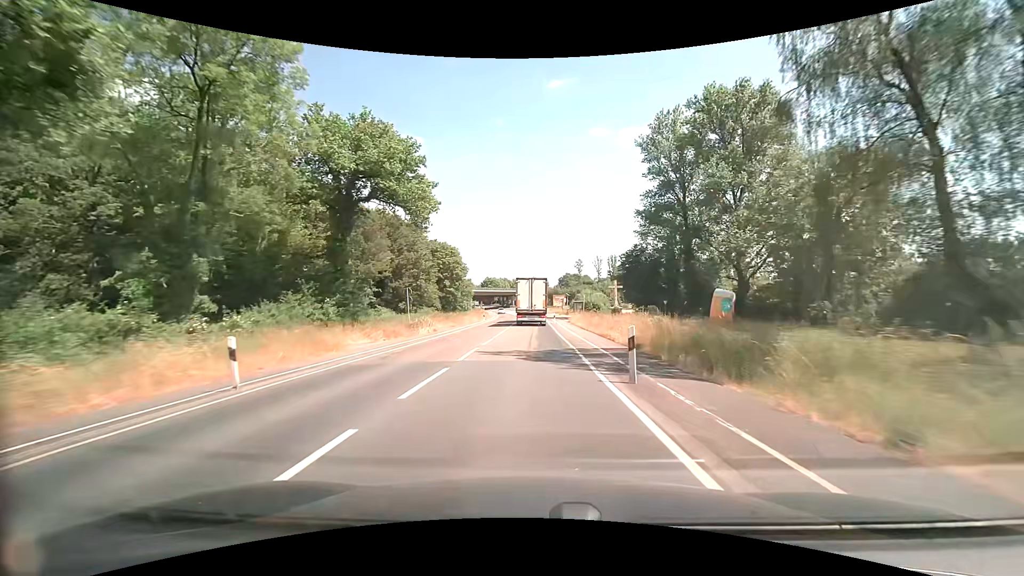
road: secondary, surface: asphalt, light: Day
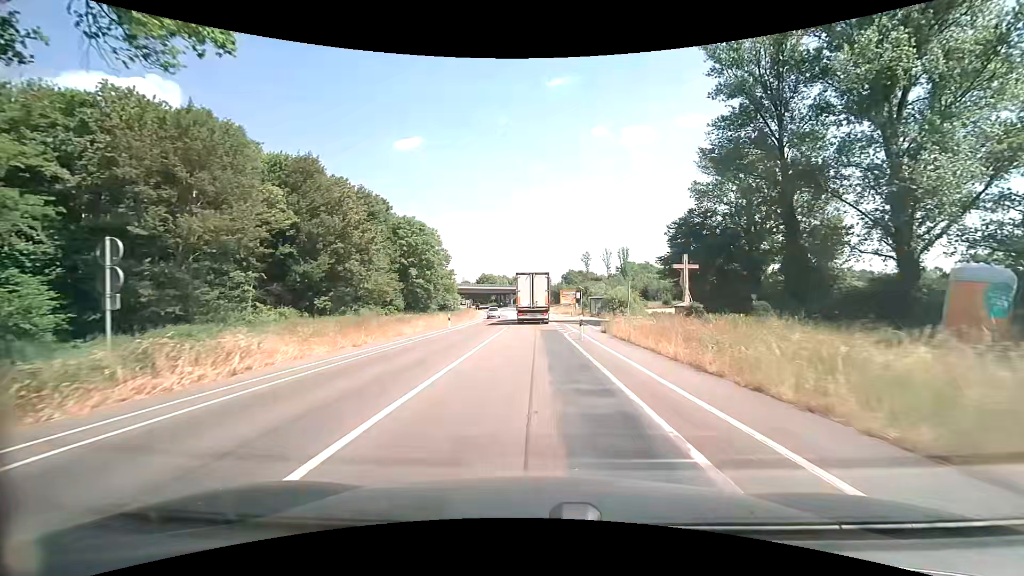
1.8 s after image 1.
(0.0, +25.6) m; 0°
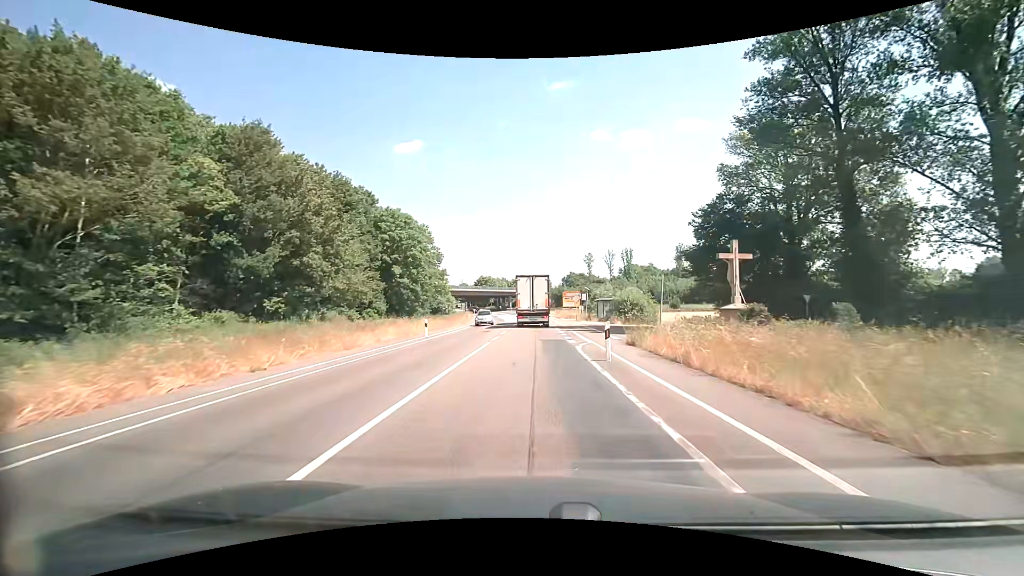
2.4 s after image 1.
(-0.1, +7.6) m; -1°
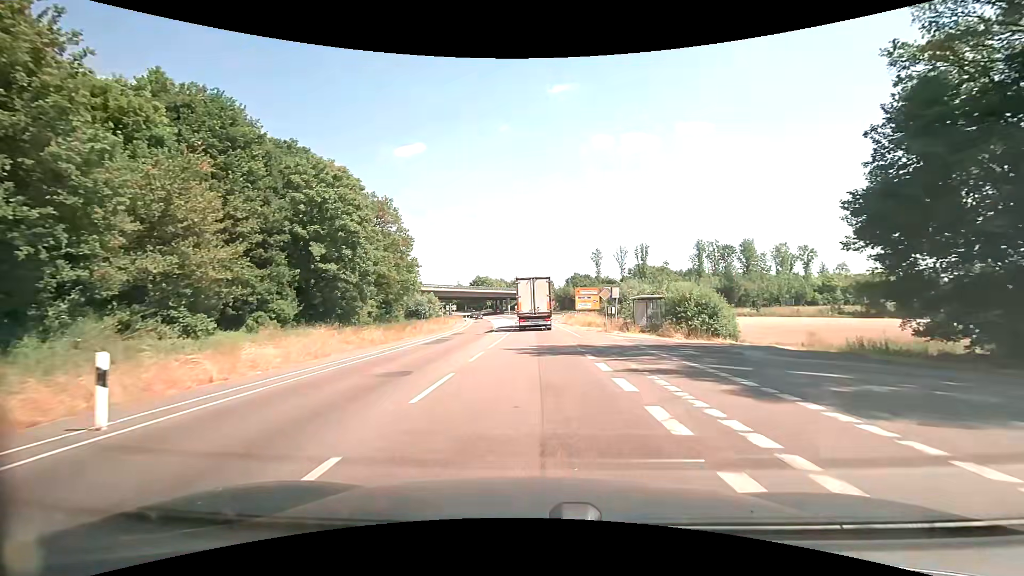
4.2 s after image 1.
(+0.1, +21.2) m; 0°
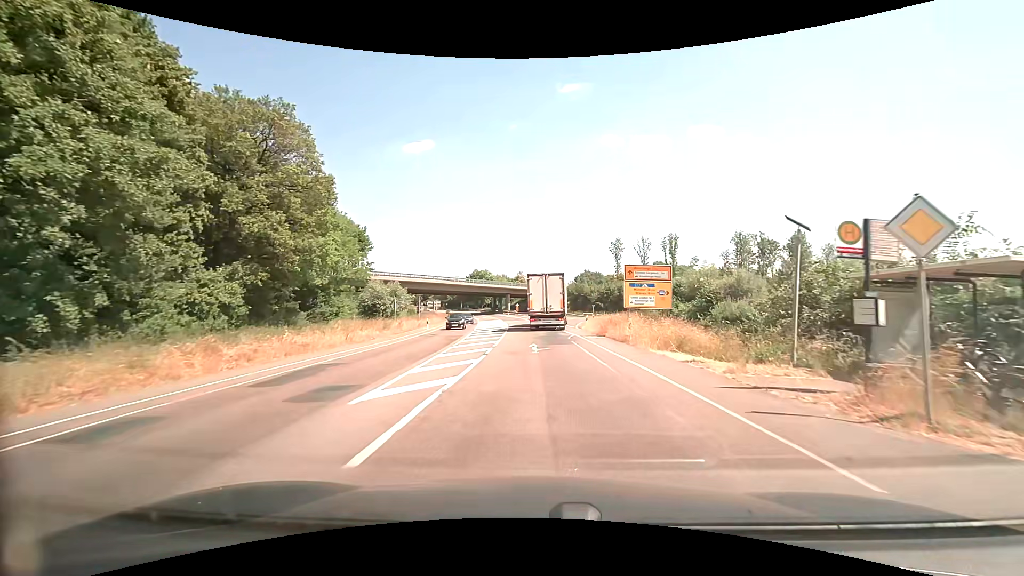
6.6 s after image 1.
(0.0, +26.5) m; 0°
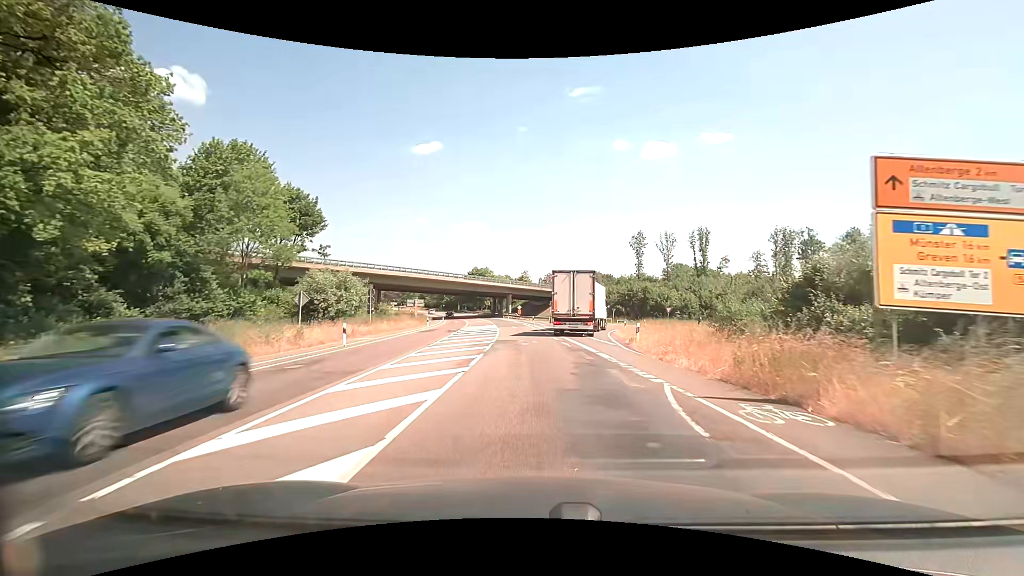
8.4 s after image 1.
(-0.1, +19.4) m; -1°
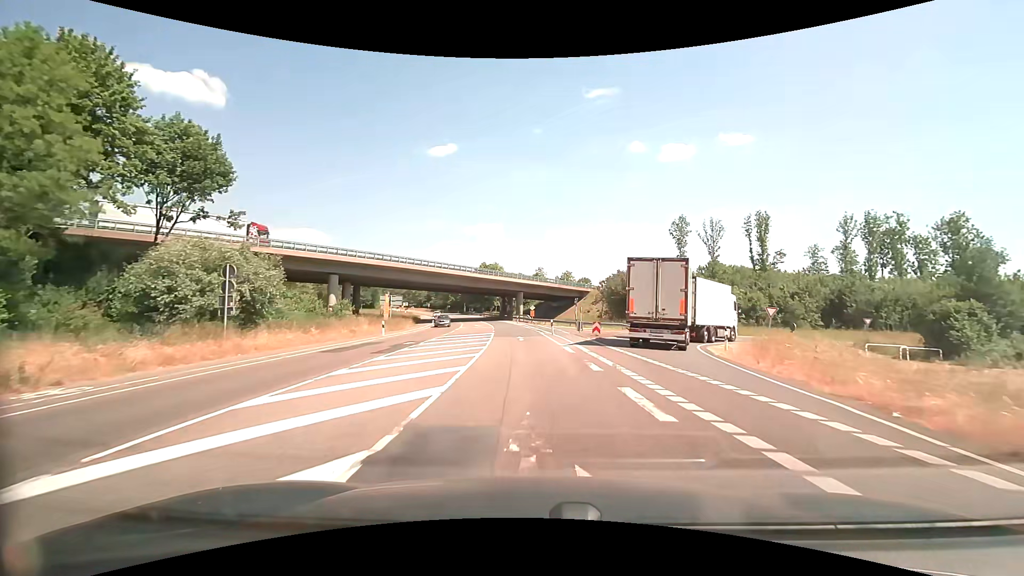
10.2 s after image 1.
(-0.2, +20.9) m; -2°
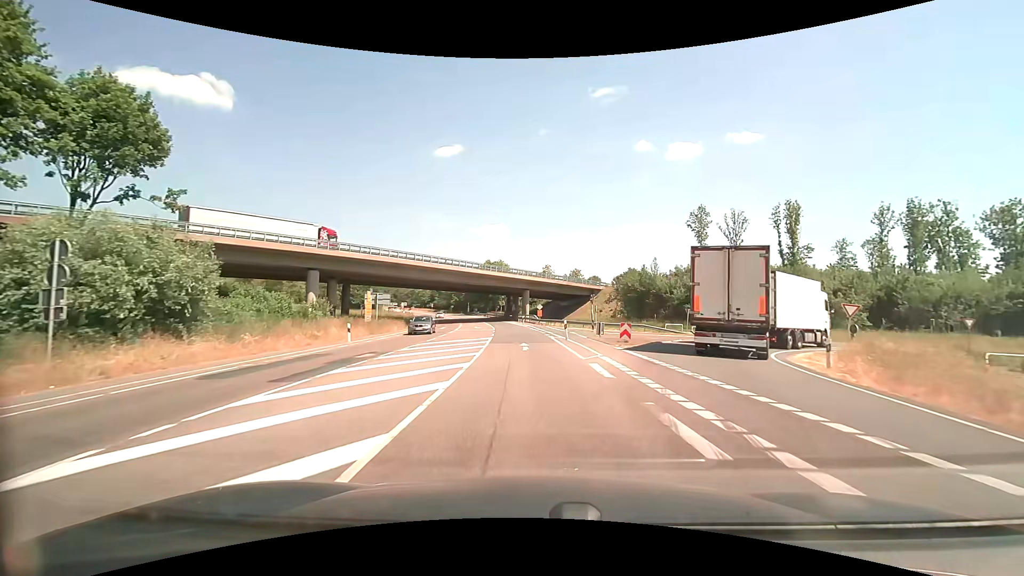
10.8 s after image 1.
(0.0, +7.8) m; -1°
(0, +10) (-1, +20) (-1, +30) (-2, +40) (-3, +50) (-4, +60) (-5, +70) (-7, +80) (-8, +89) (-11, +99) m
